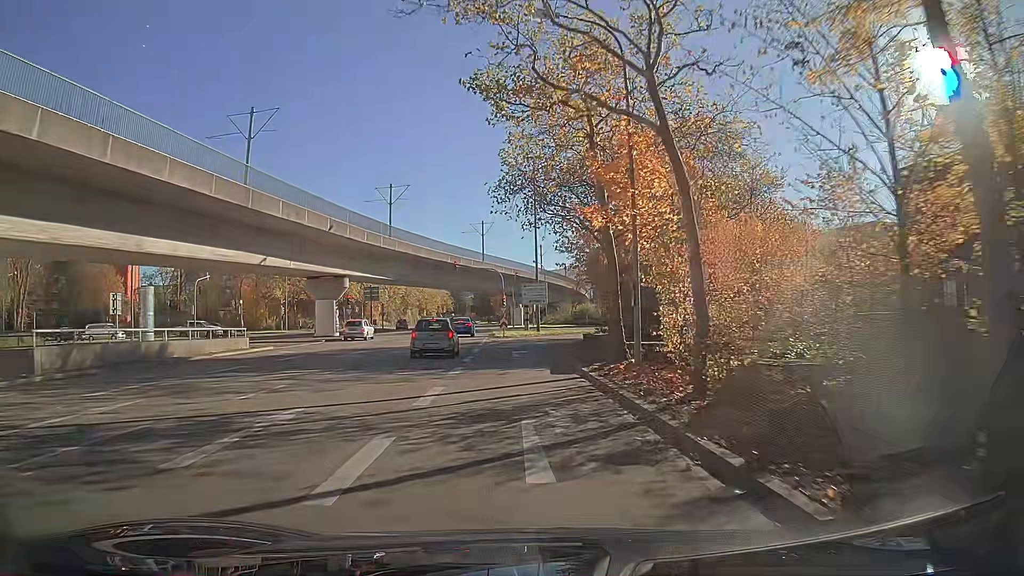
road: tertiary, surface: asphalt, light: Day
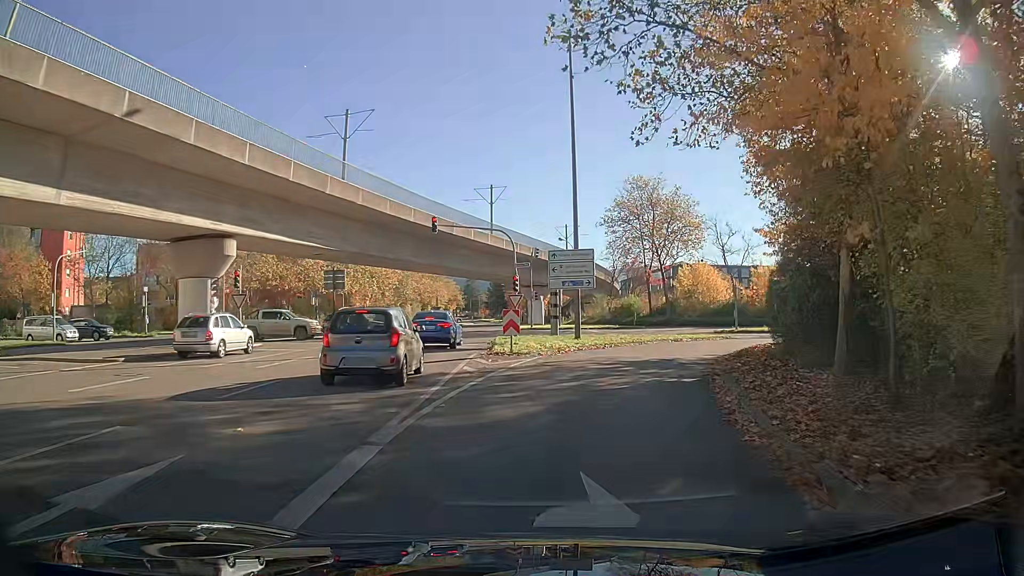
(-0.5, +24.3) m; +1°
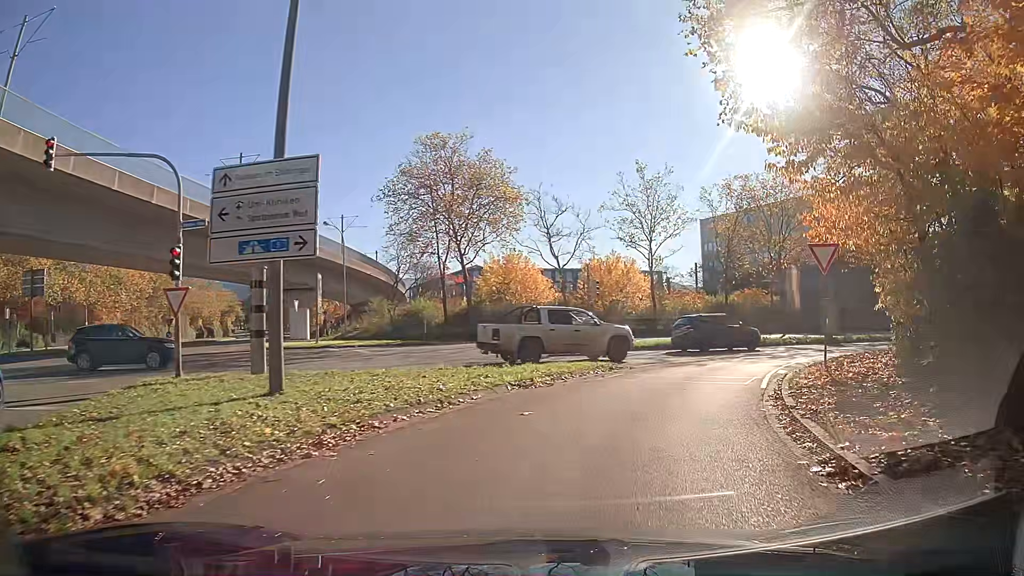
(+2.4, +17.8) m; +17°
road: secondary_link
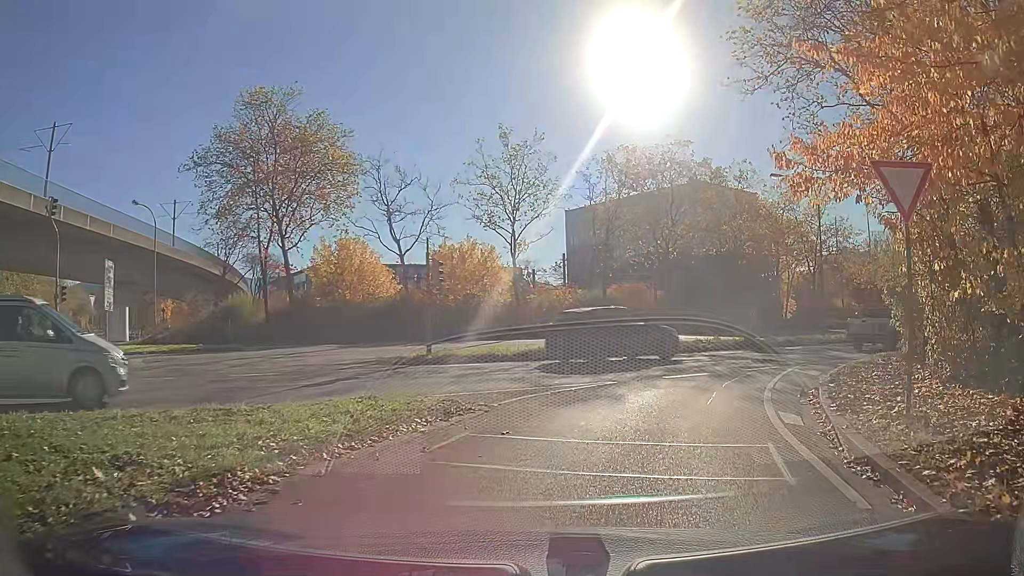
(+0.8, +8.7) m; +11°
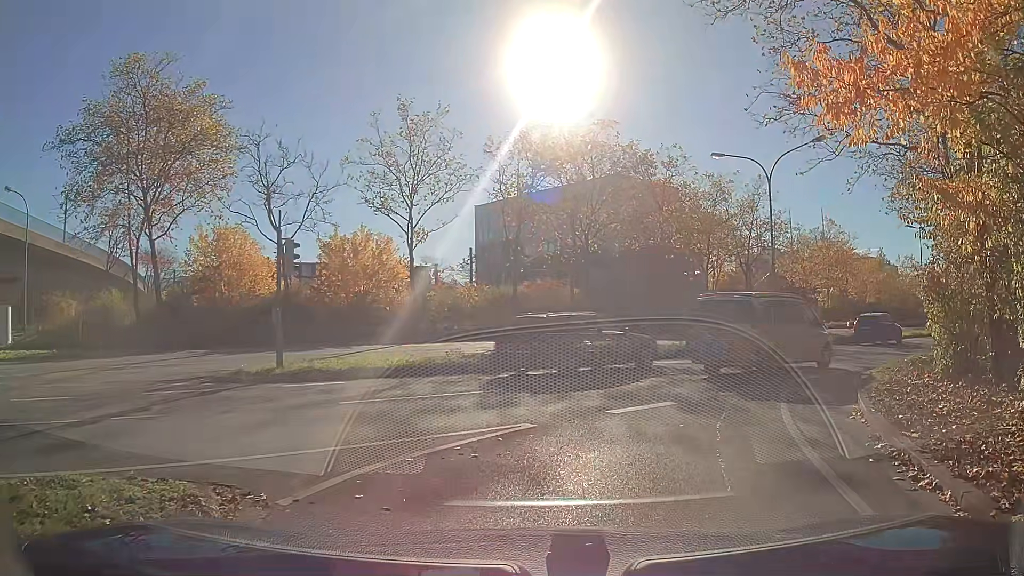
(+0.4, +5.4) m; +7°
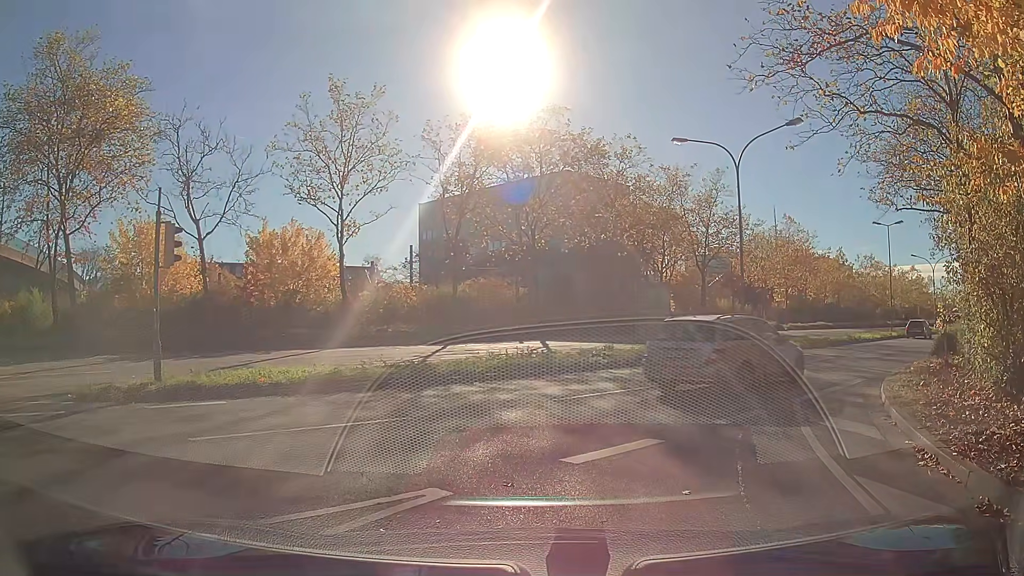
(+0.1, +3.1) m; +2°
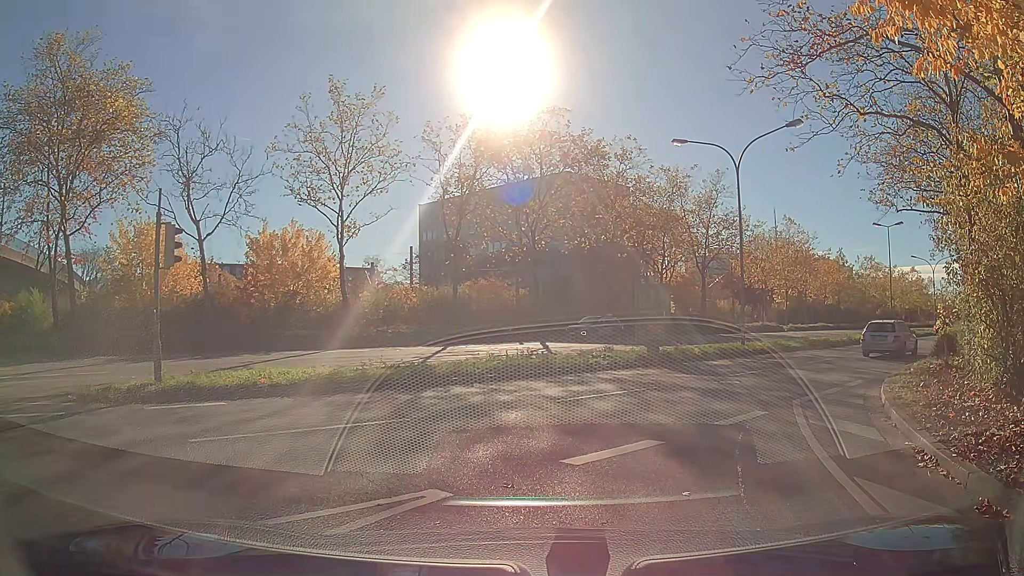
(0.0, +0.1) m; 0°
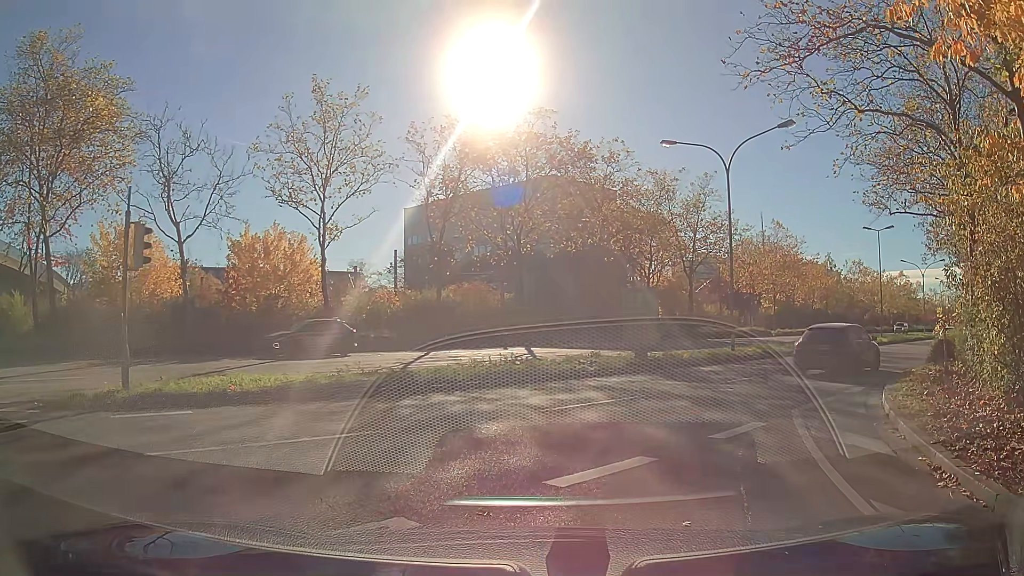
(0.0, +0.8) m; +2°
(+3, +10) (+8, +18) (+15, +25) (+22, +33) (+28, +40) (+35, +47) (+42, +55) (+48, +63) (+55, +70) (+61, +78) m
